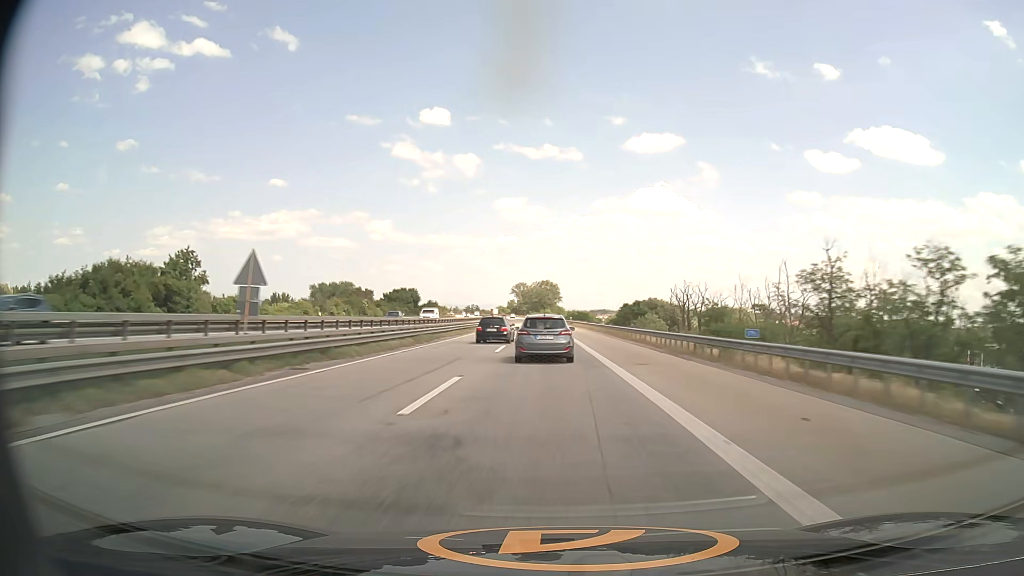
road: motorway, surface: asphalt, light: Day
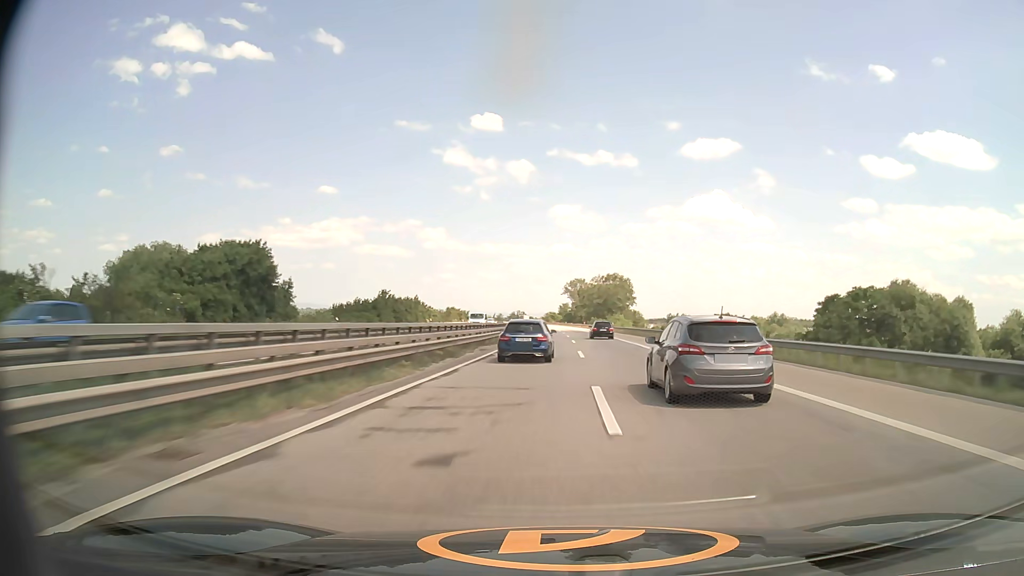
(-5.2, +109.5) m; -5°
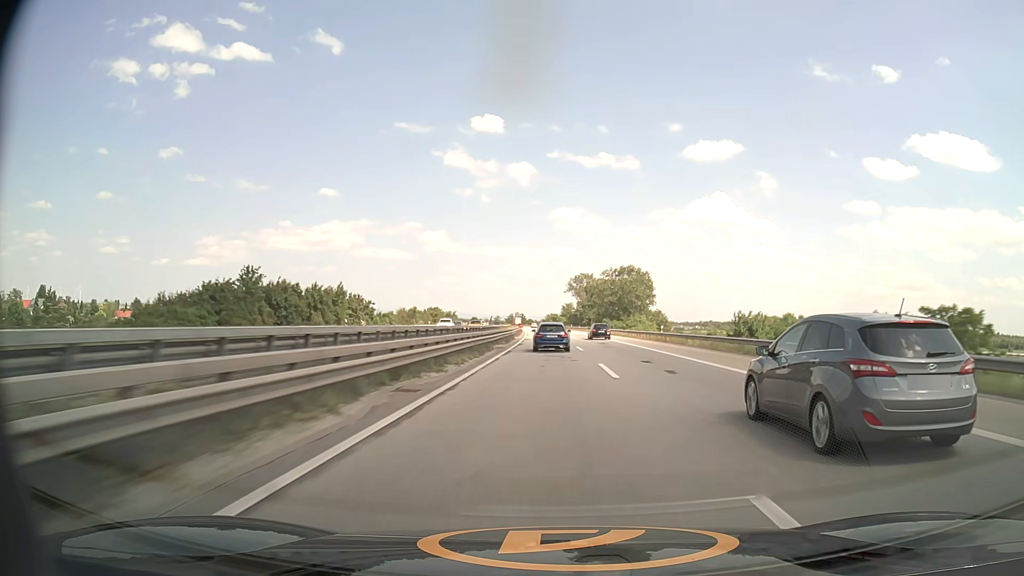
(+0.1, +45.0) m; 0°
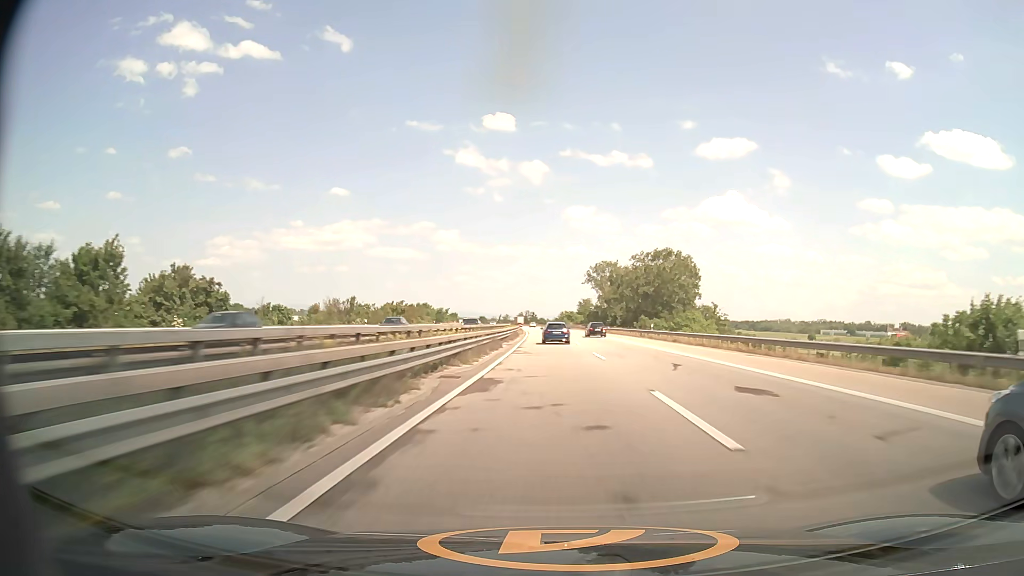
(-0.5, +45.7) m; -1°
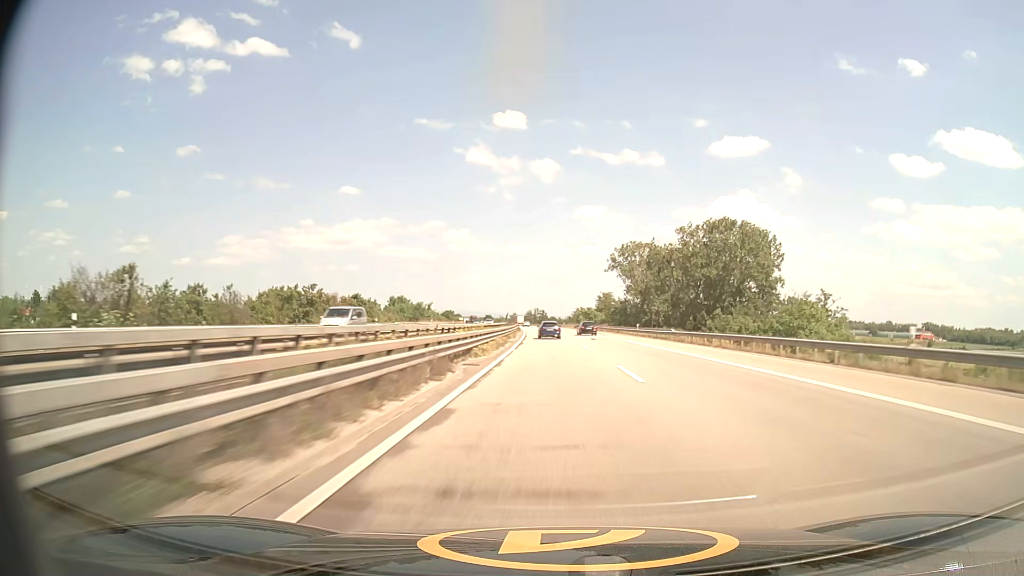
(-0.3, +46.4) m; -1°
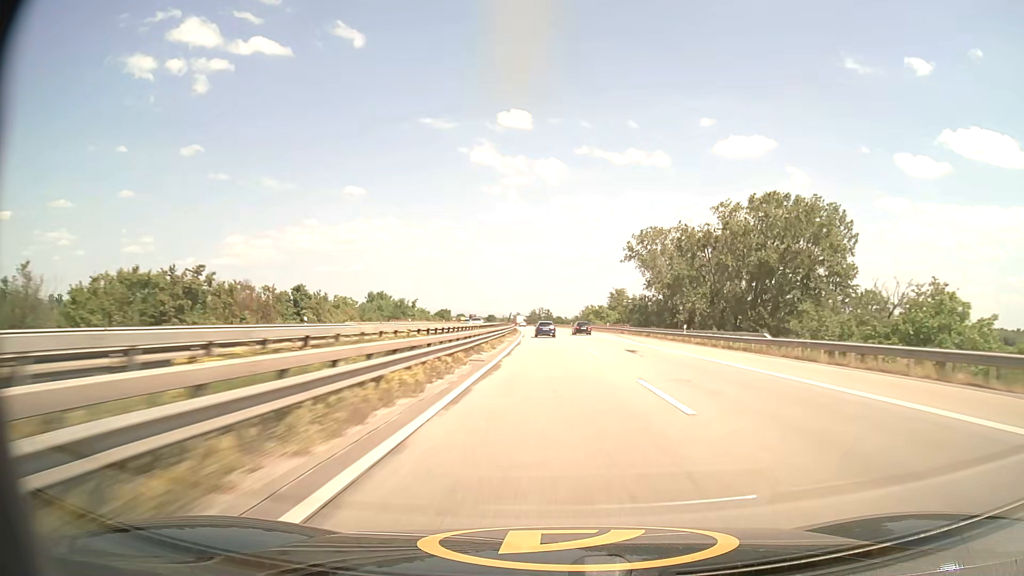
(-0.1, +23.4) m; -1°
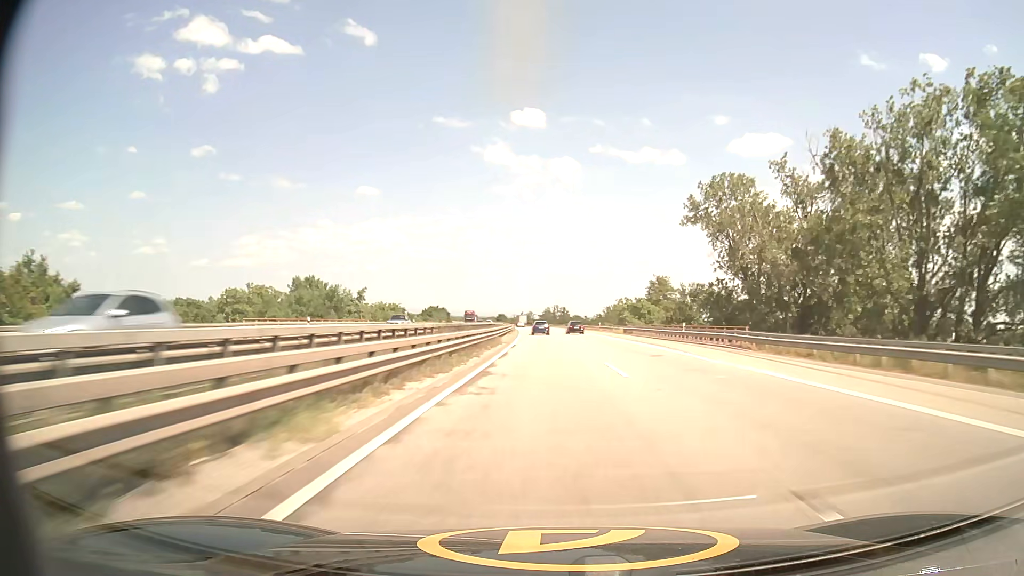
(-0.5, +47.2) m; -1°
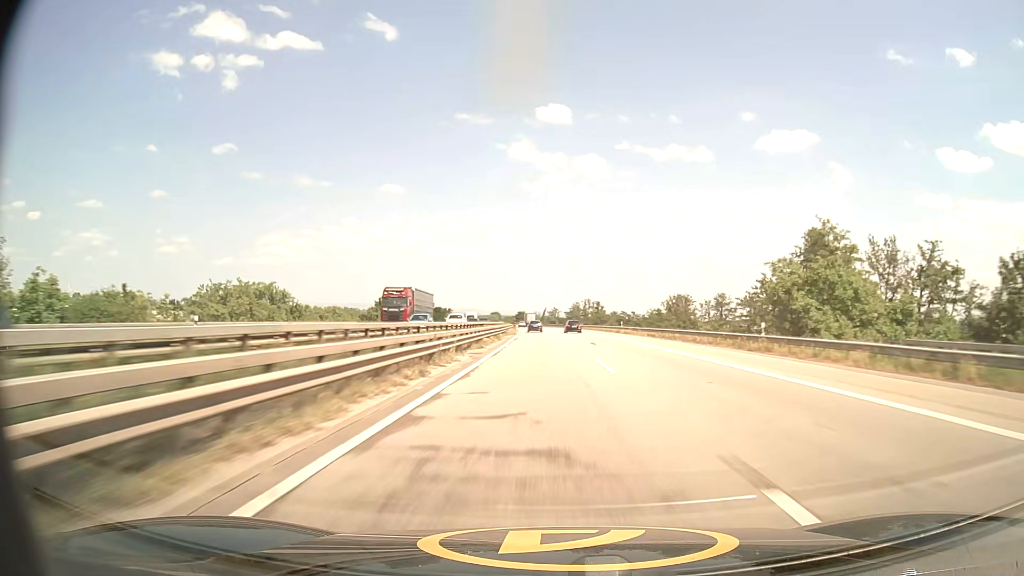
(-1.3, +71.4) m; -2°
(0, +10) (0, +20) (0, +30) (0, +40) (-1, +50) (-1, +60) (-1, +70) (-2, +80) (-2, +90) (-3, +100) m
